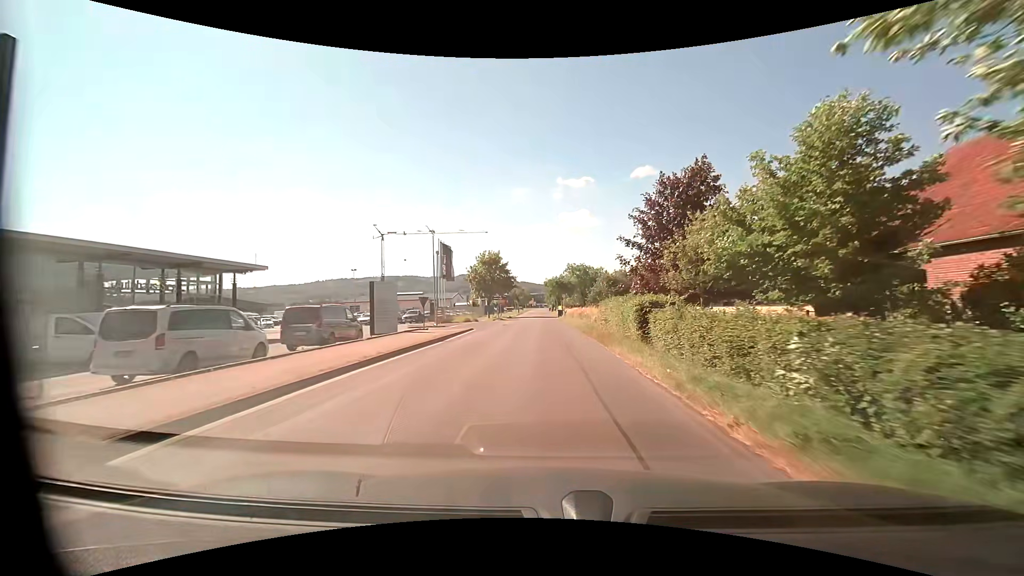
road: unclassified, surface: asphalt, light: Day
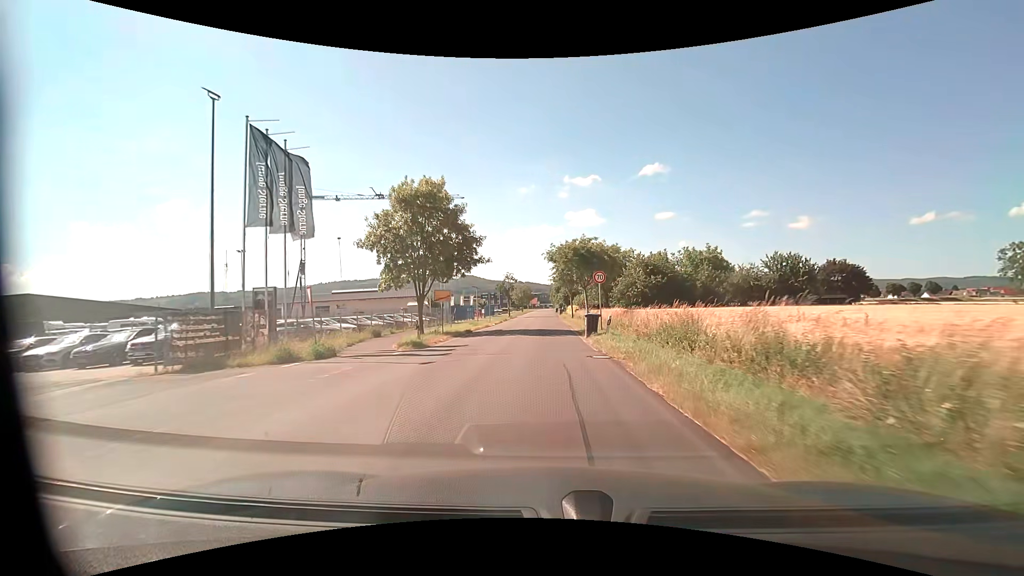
(0.0, +39.9) m; -1°
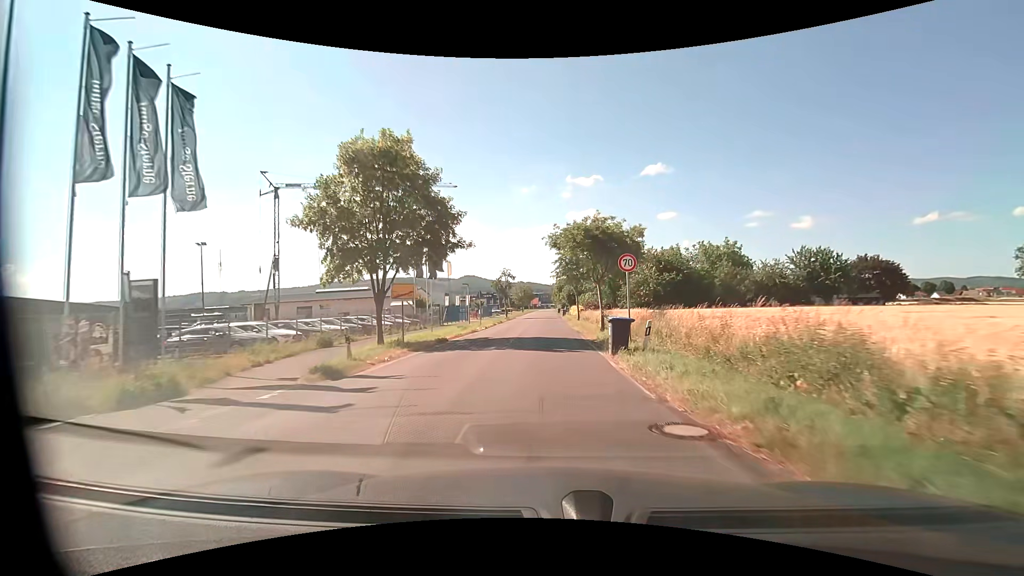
(0.0, +7.9) m; 0°
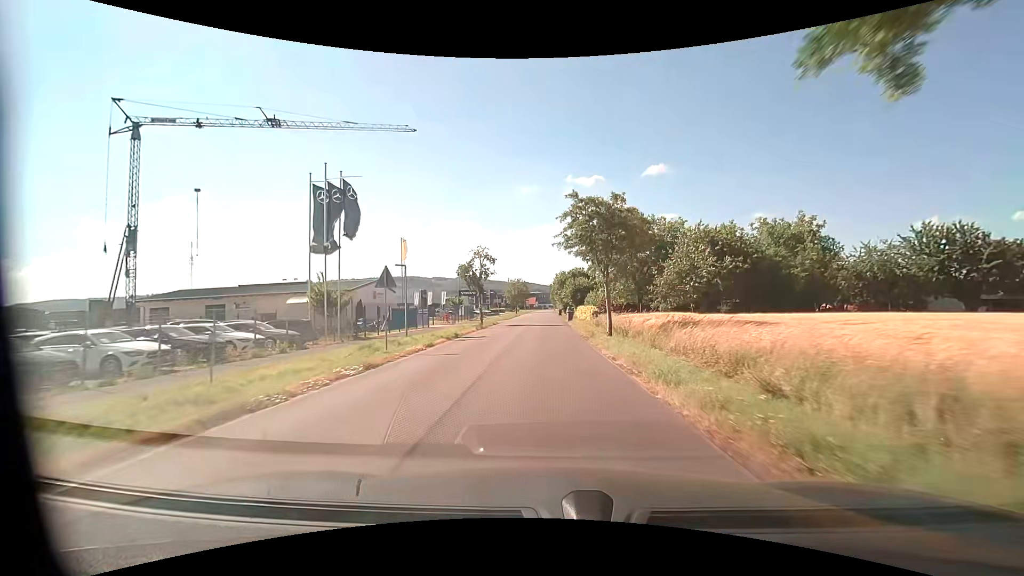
(0.0, +23.8) m; 0°
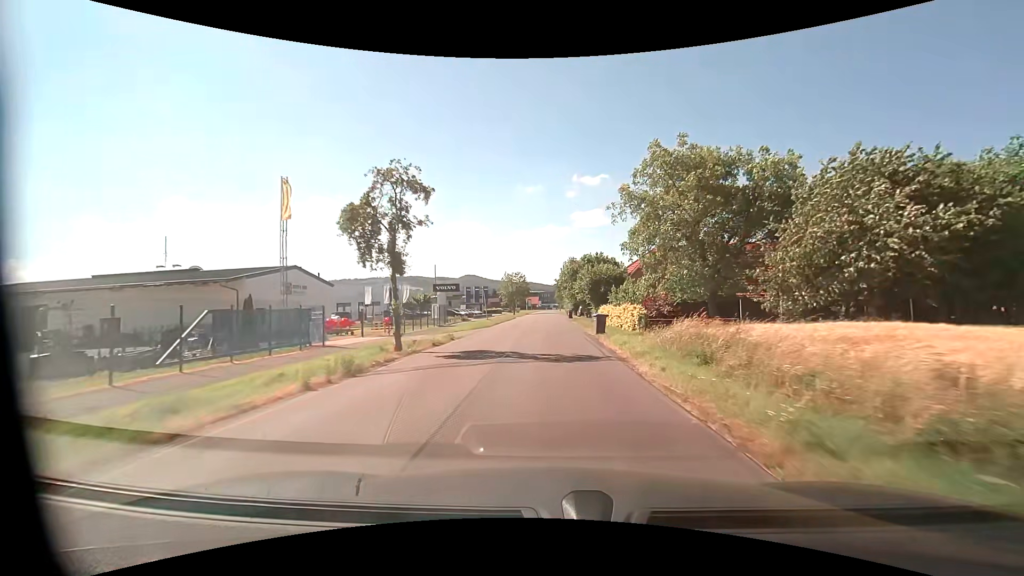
(-0.2, +24.6) m; -1°
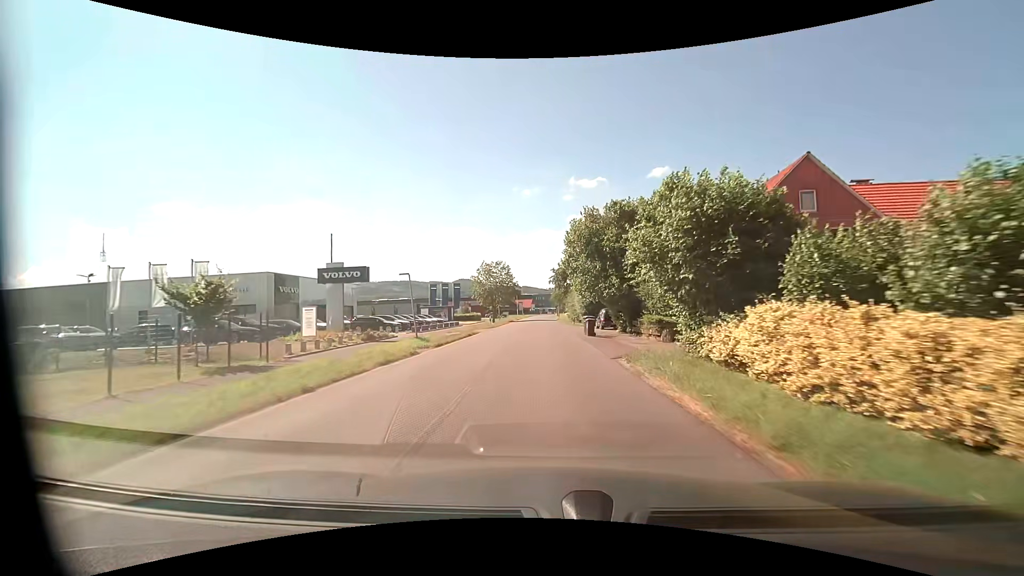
(+0.3, +34.3) m; +1°
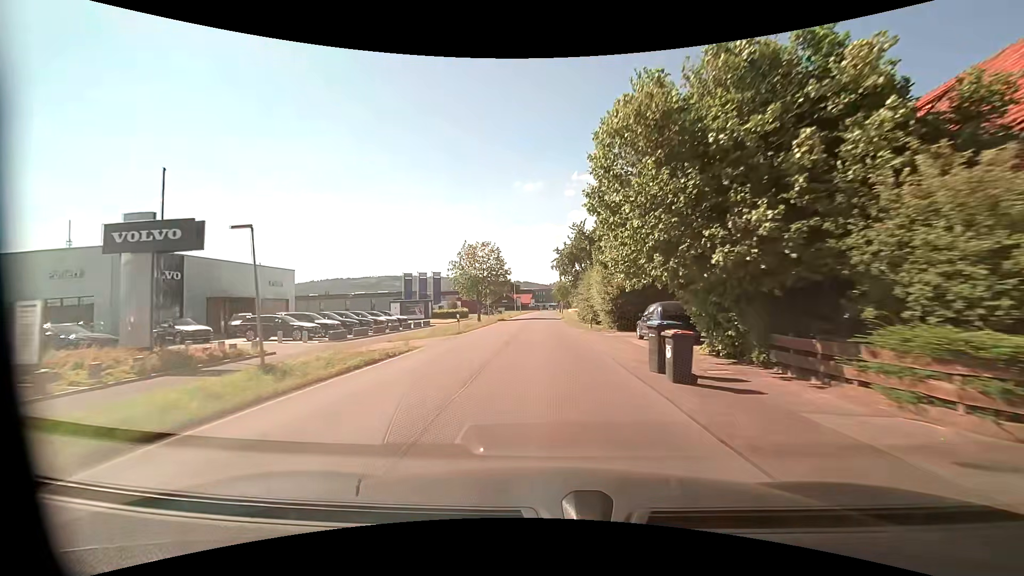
(-0.1, +17.9) m; 0°
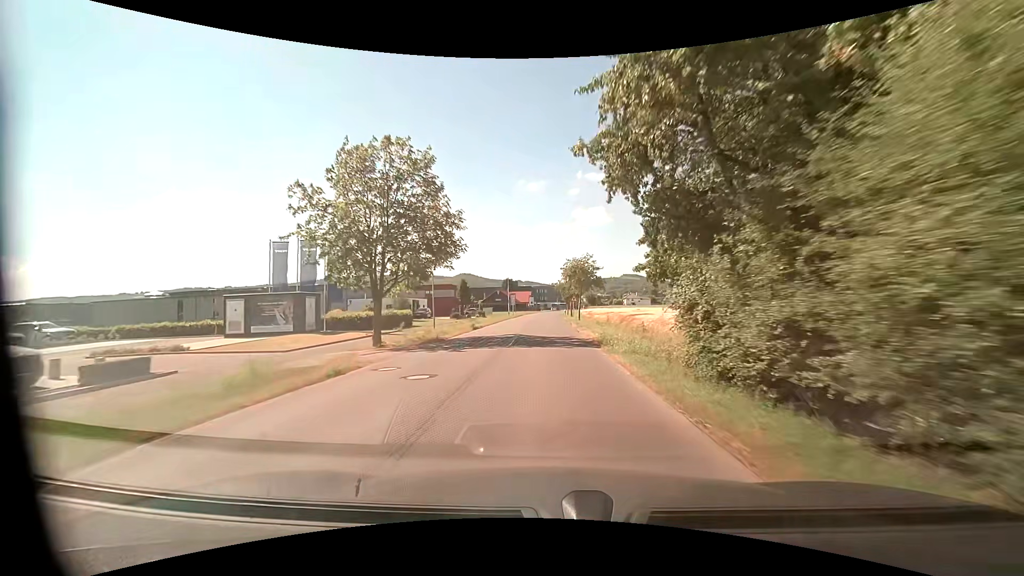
(-0.1, +37.5) m; 0°
(0, +10) (0, +20) (0, +30) (0, +40) (0, +50) (0, +60) (+1, +70) (+1, +80) (+1, +90) (+2, +100) m
